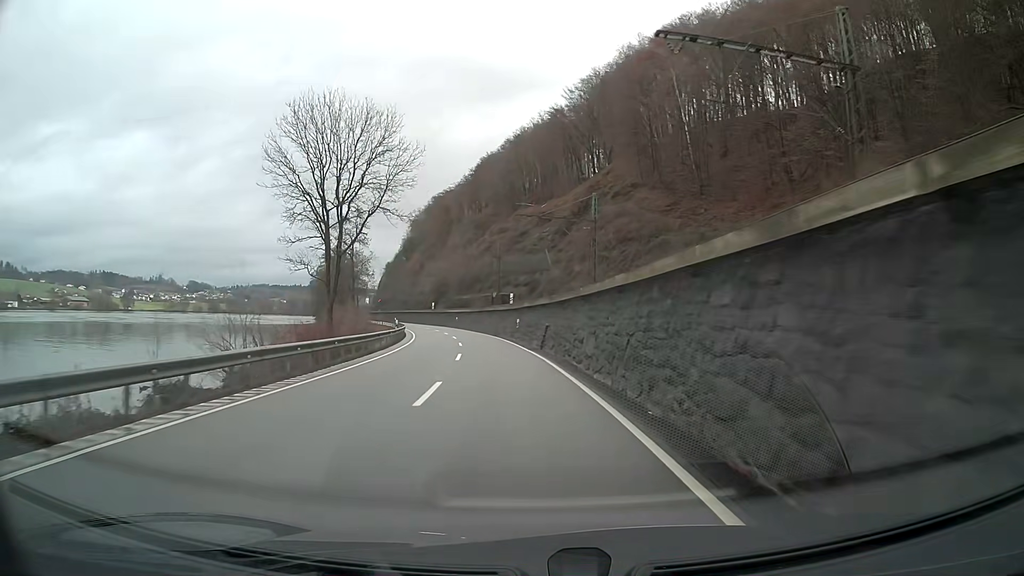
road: primary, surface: asphalt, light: Day
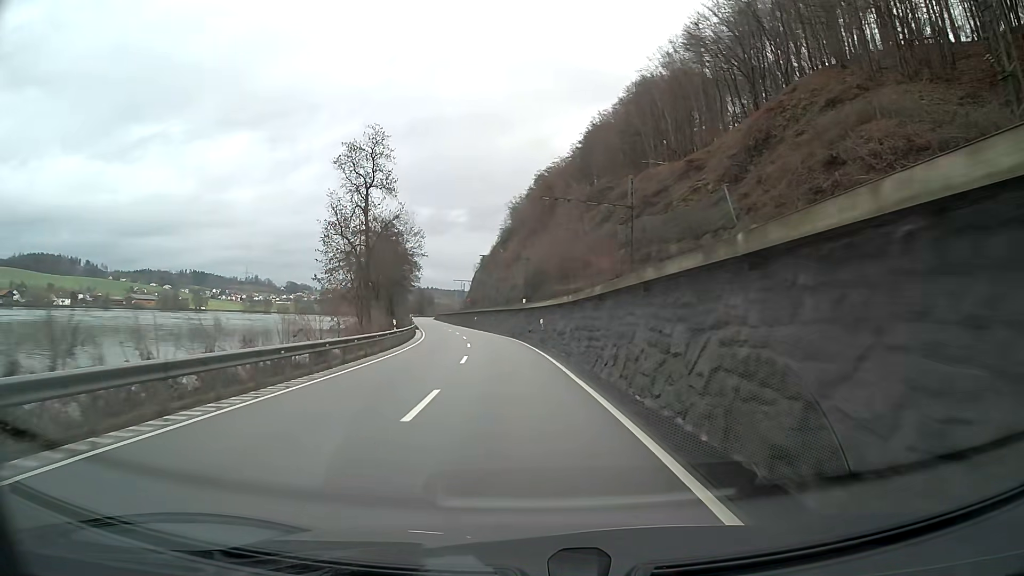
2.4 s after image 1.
(-4.1, +49.7) m; -9°
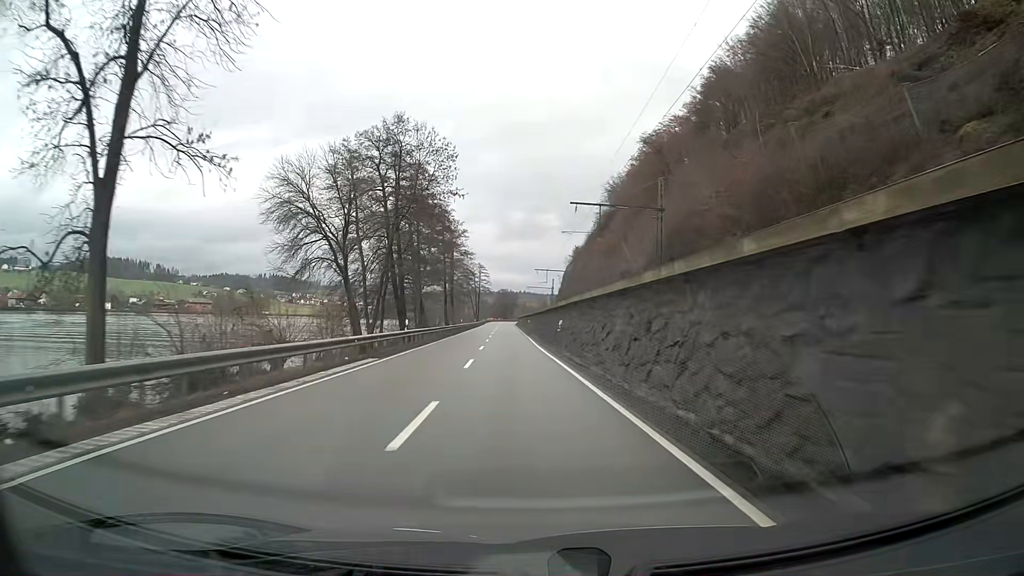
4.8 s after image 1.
(-3.5, +49.8) m; -7°
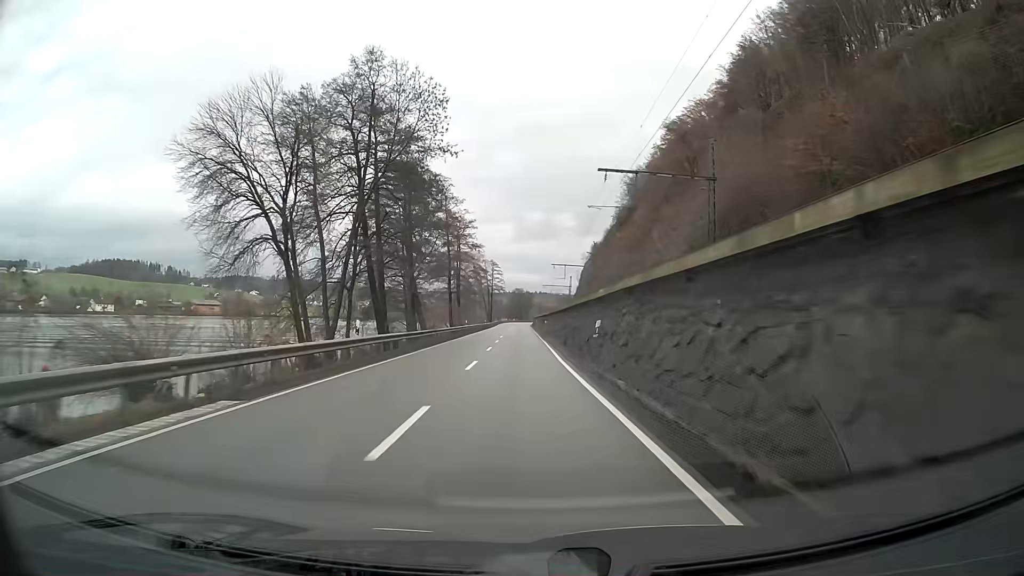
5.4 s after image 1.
(-0.1, +12.5) m; -1°
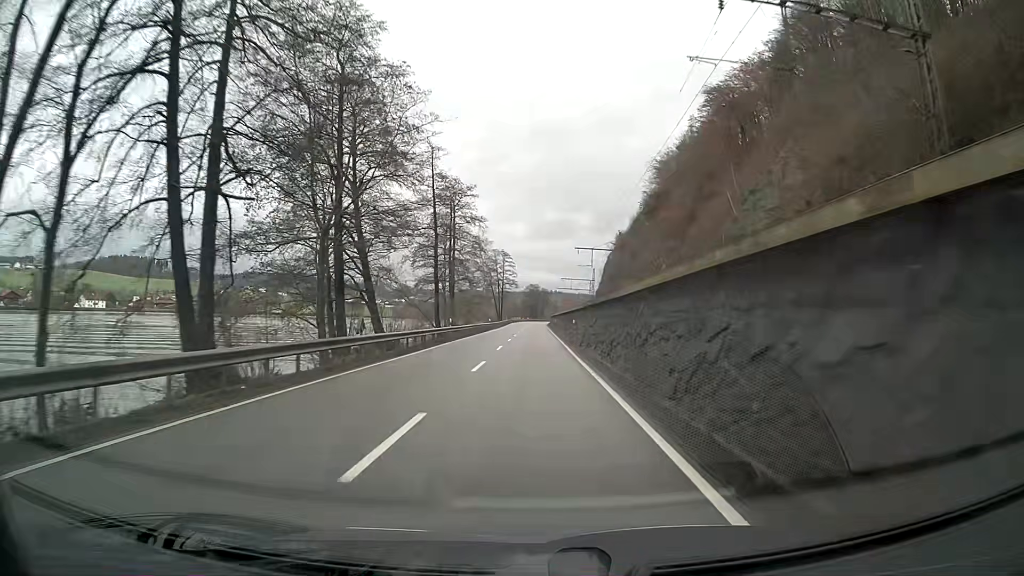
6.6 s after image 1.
(-0.3, +25.0) m; -1°
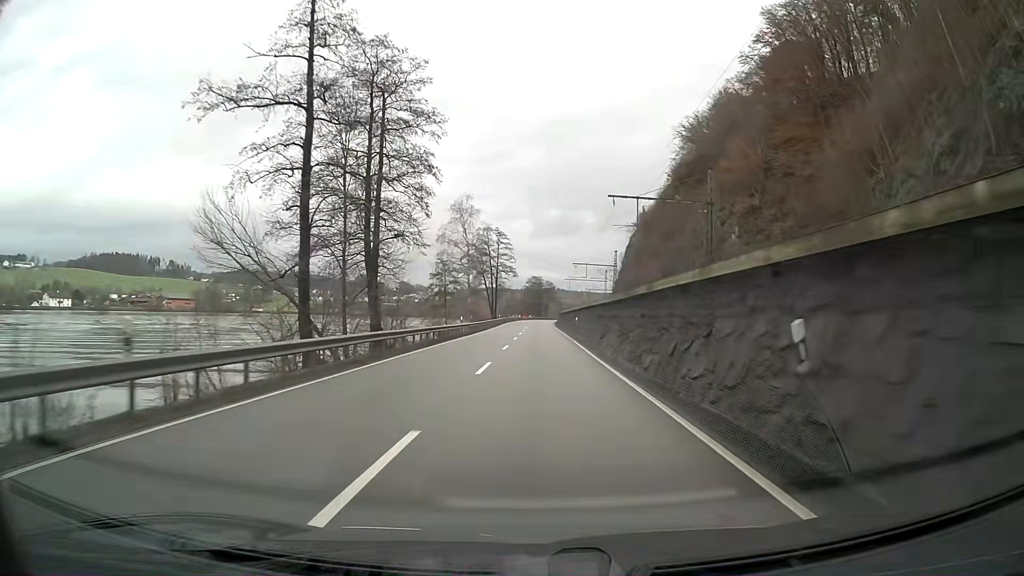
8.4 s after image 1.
(-0.1, +37.5) m; 0°
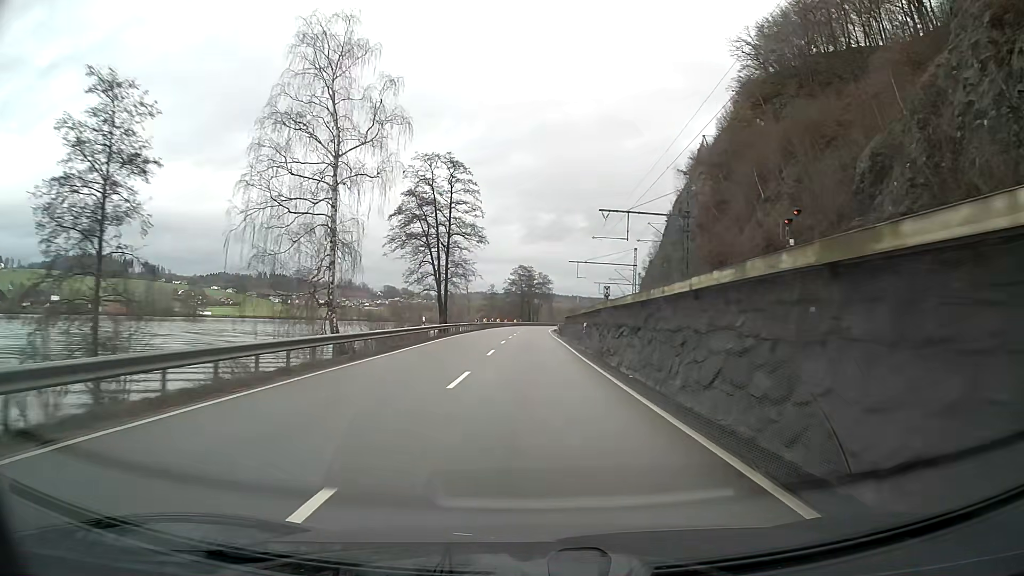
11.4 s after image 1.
(+0.5, +62.5) m; +1°
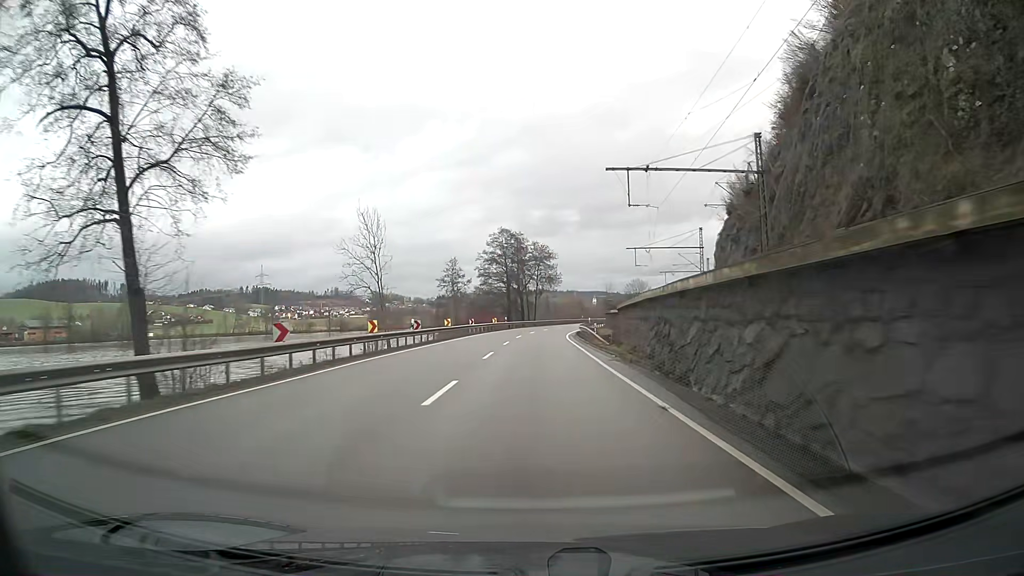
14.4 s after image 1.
(+0.1, +62.5) m; +1°
